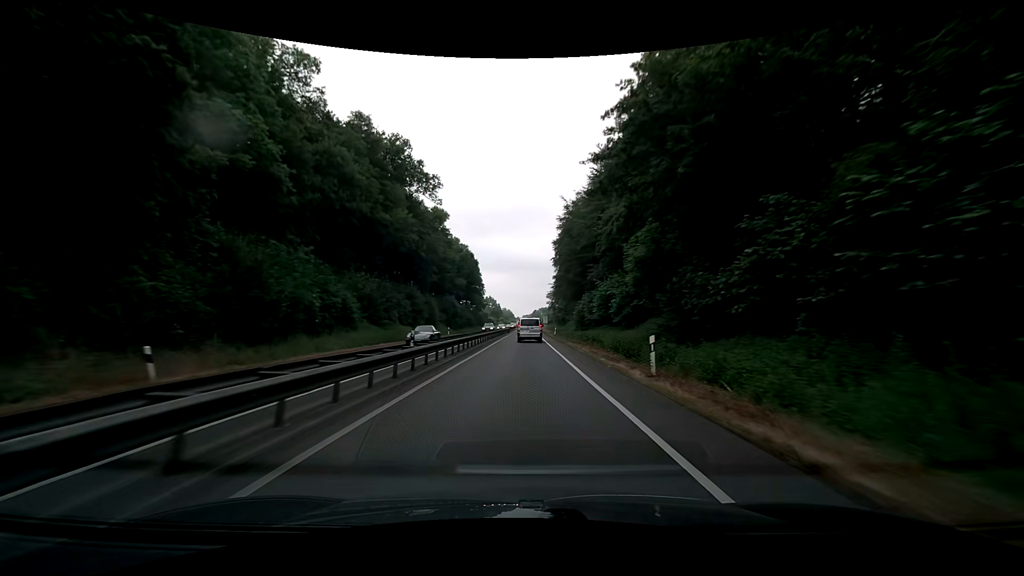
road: trunk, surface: asphalt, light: Day
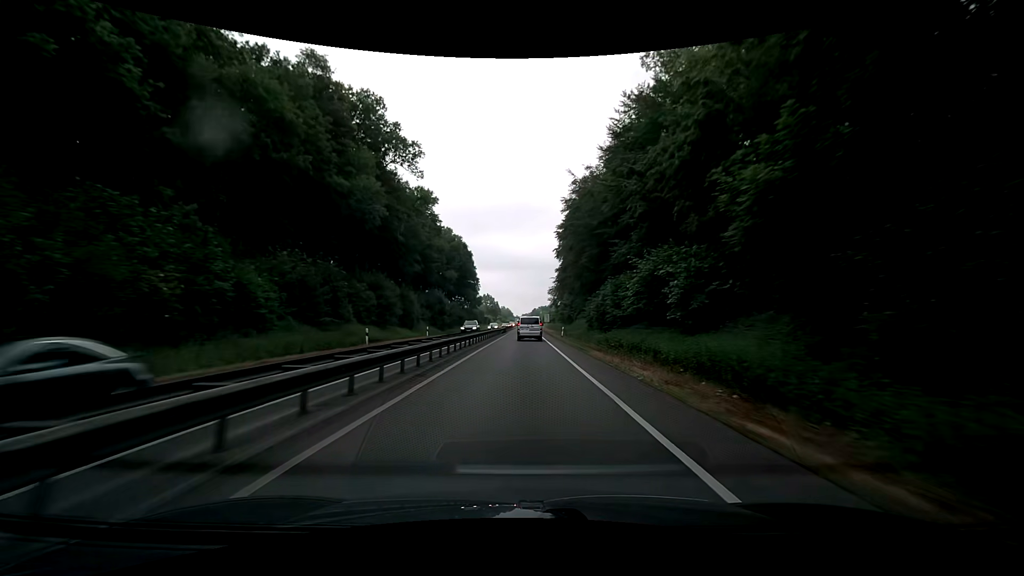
(0.0, +13.4) m; 0°
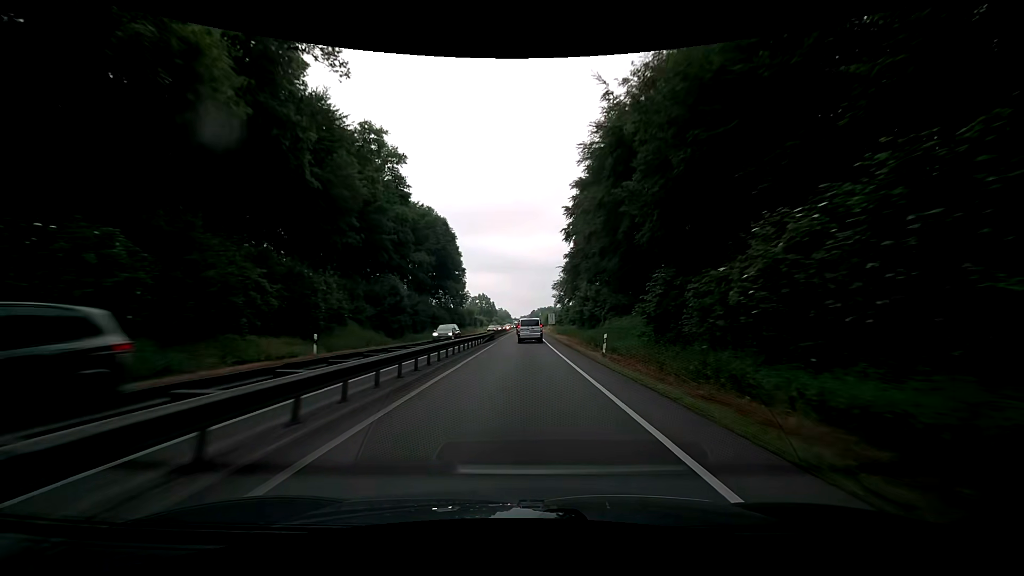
(-0.1, +26.5) m; 0°
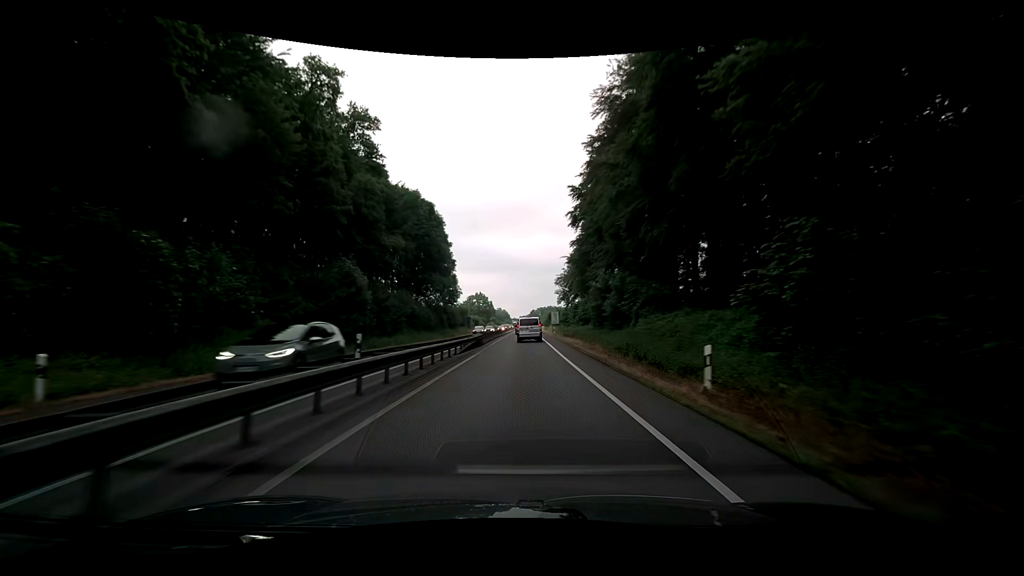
(0.0, +13.2) m; 0°
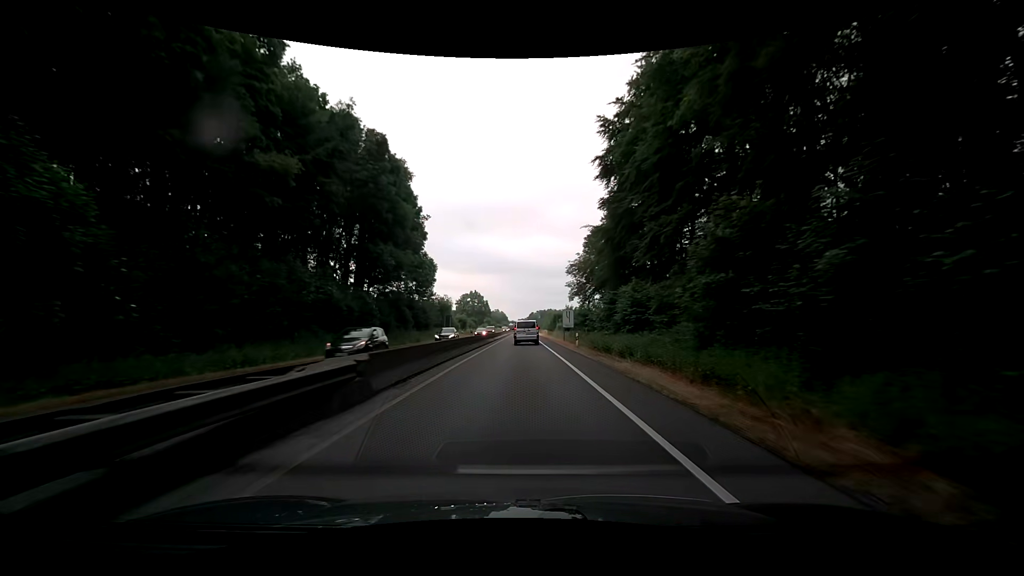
(0.0, +26.2) m; 0°
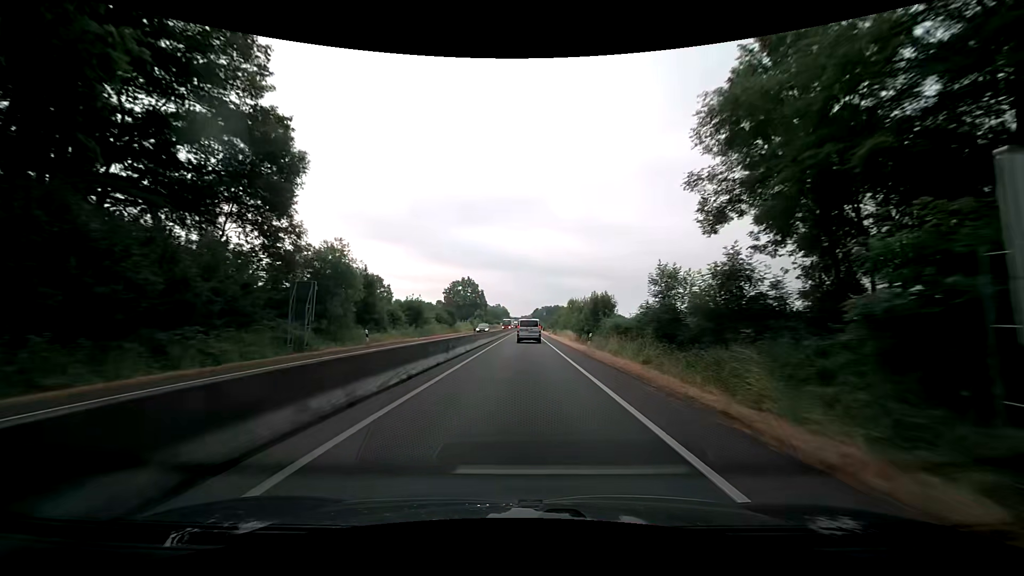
(+0.1, +51.8) m; 0°
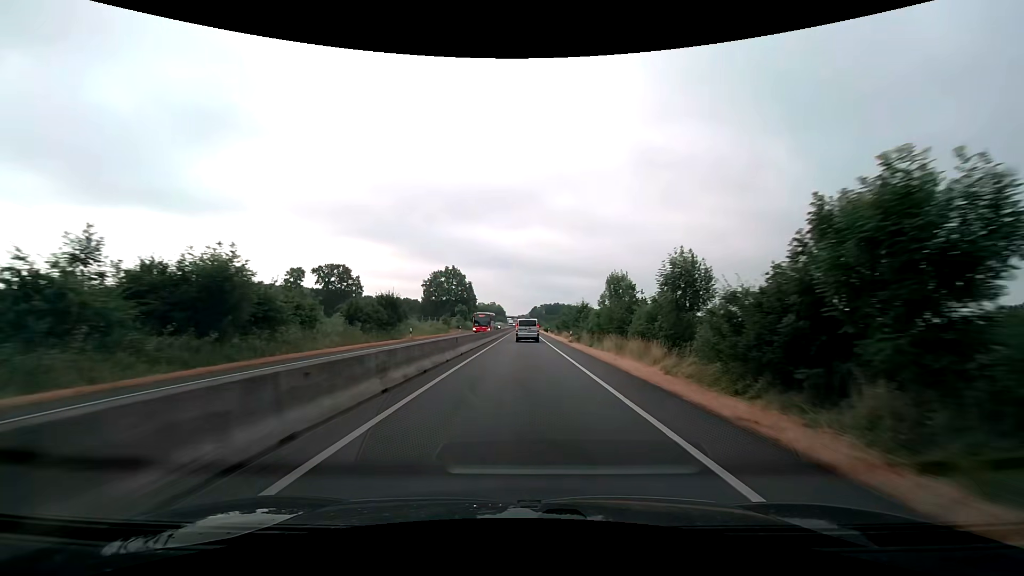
(+0.2, +38.7) m; 0°
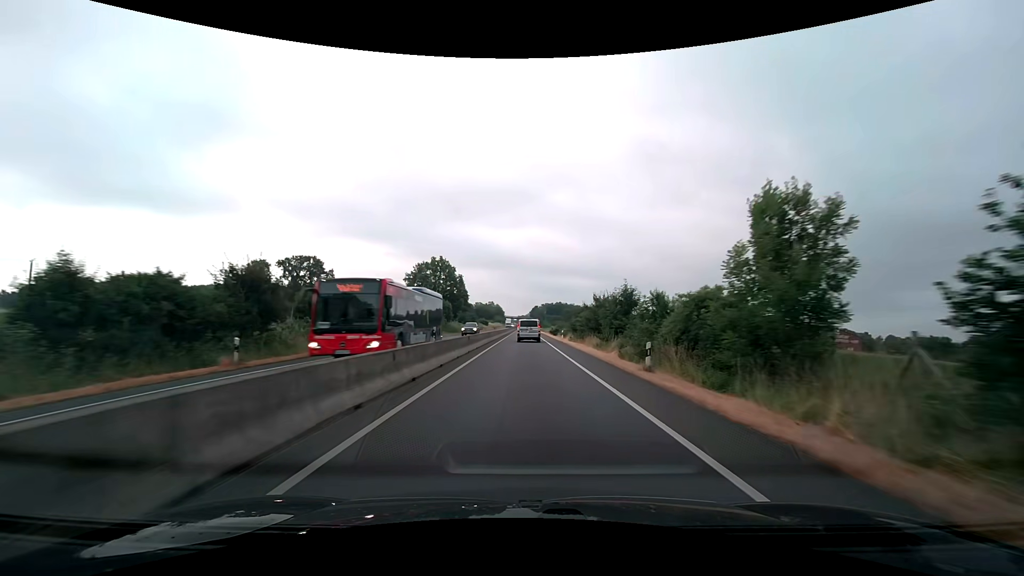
(0.0, +25.9) m; 0°
(0, +10) (0, +20) (0, +30) (0, +40) (0, +50) (0, +60) (0, +70) (0, +80) (0, +90) (0, +100) m
